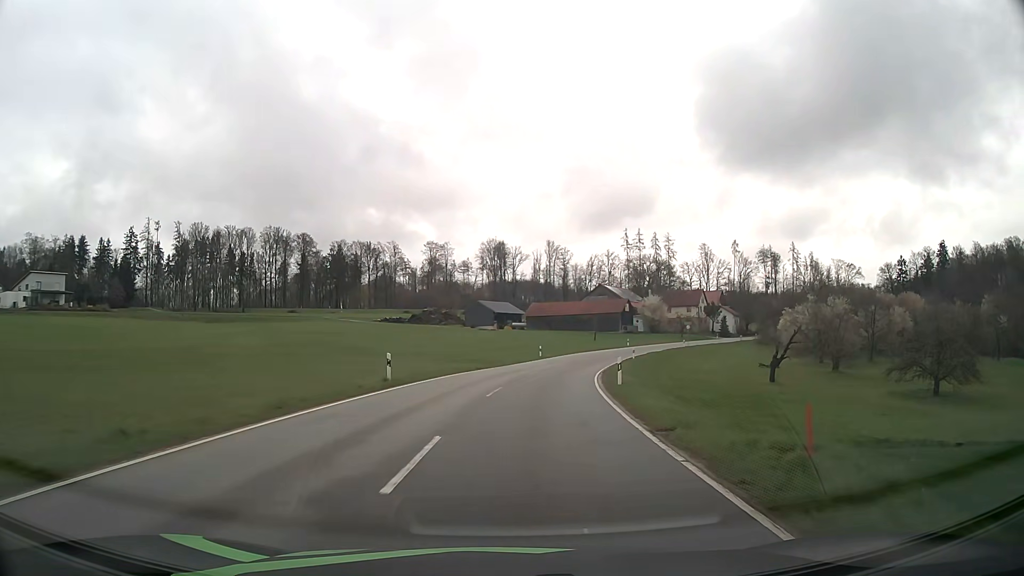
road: tertiary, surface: asphalt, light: Day
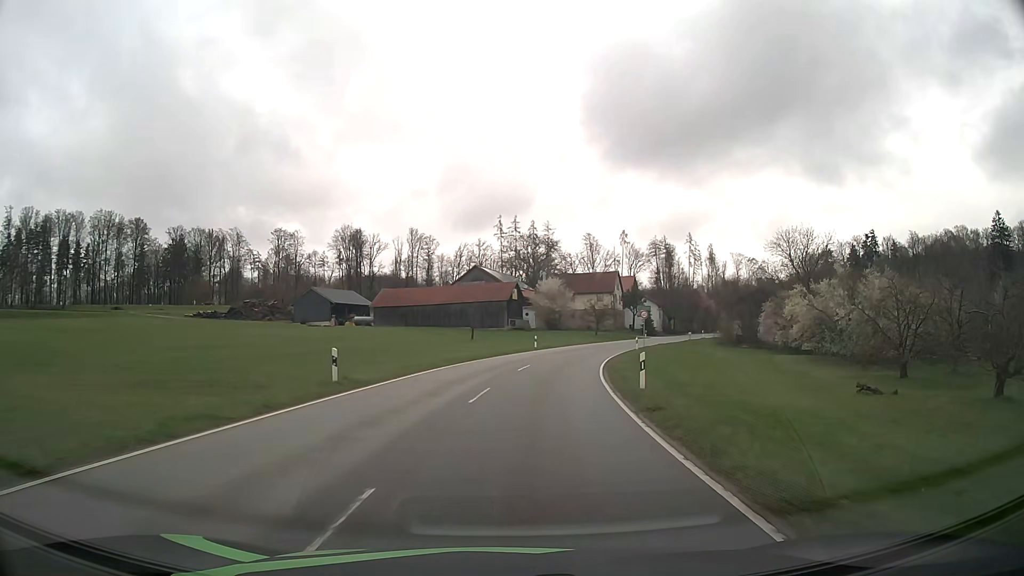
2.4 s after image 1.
(+3.5, +40.0) m; +11°
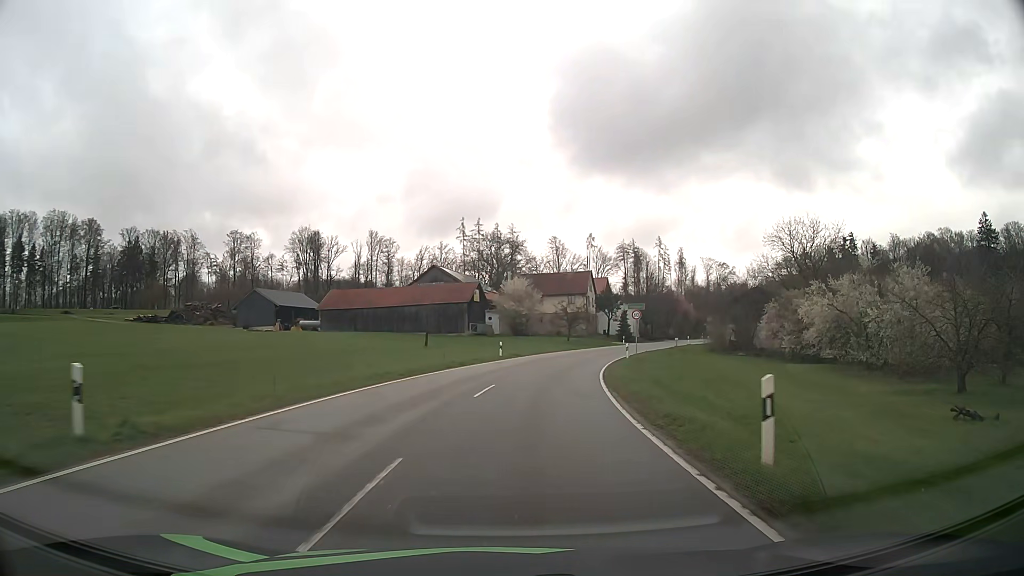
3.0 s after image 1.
(+0.3, +10.3) m; +3°
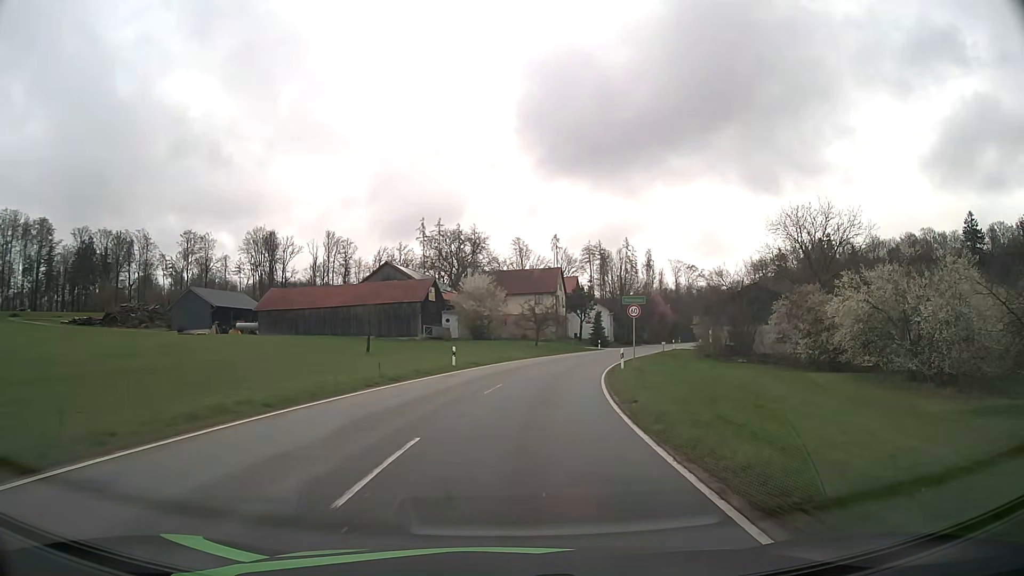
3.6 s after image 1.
(+0.3, +10.3) m; +3°
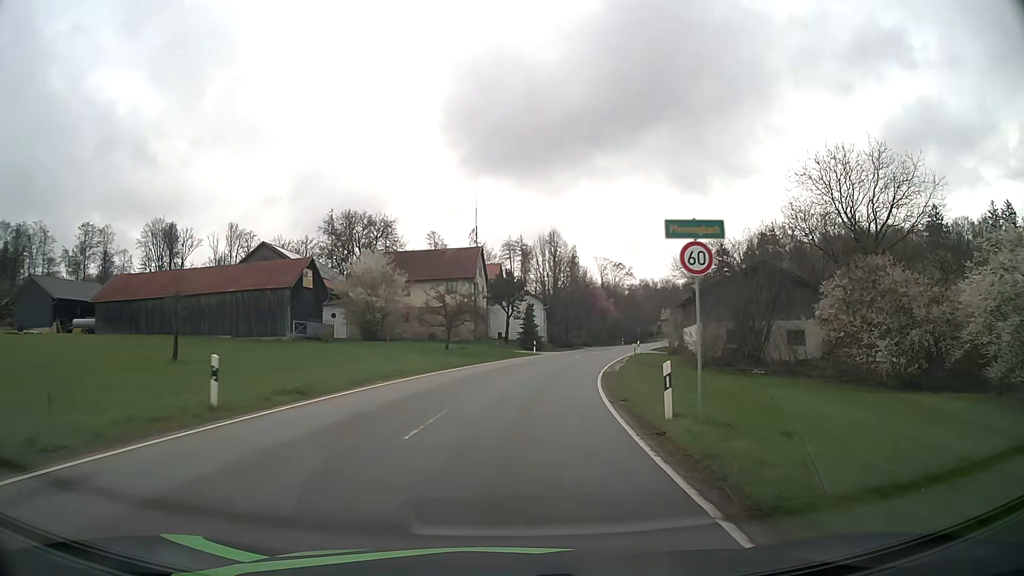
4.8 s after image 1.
(+1.2, +20.2) m; +7°
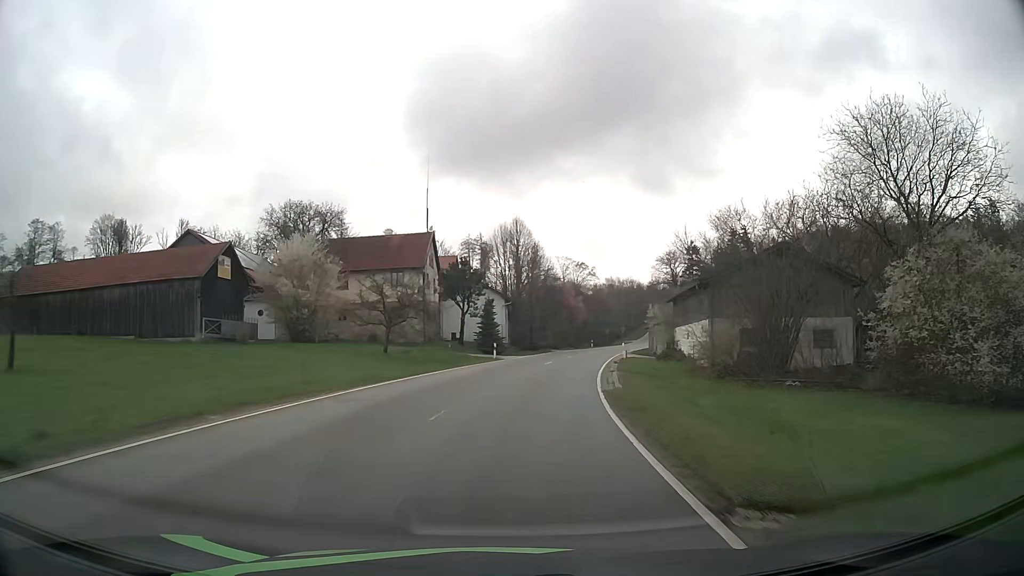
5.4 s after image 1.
(+0.3, +9.9) m; +4°
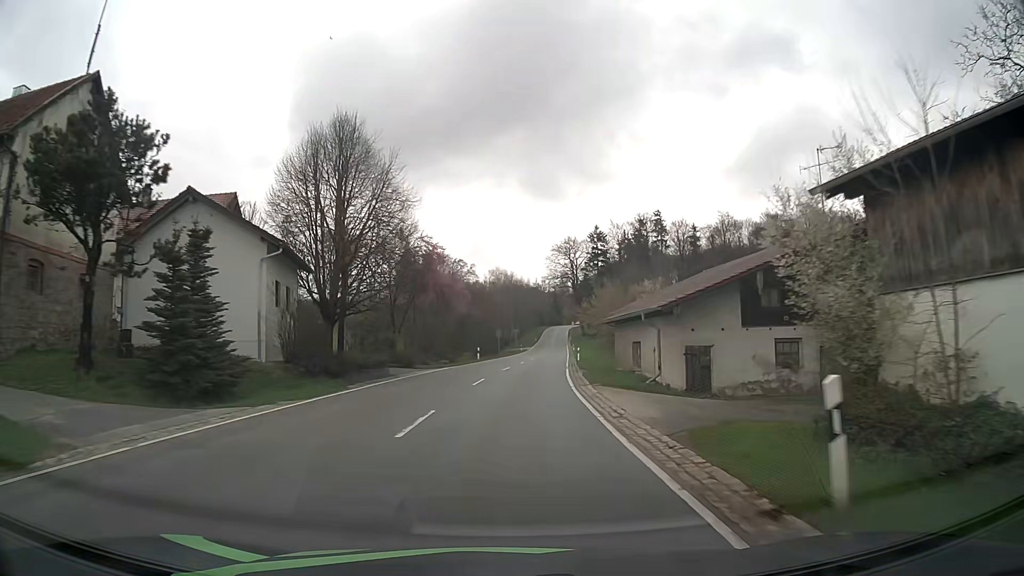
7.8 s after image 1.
(+3.8, +37.3) m; +10°
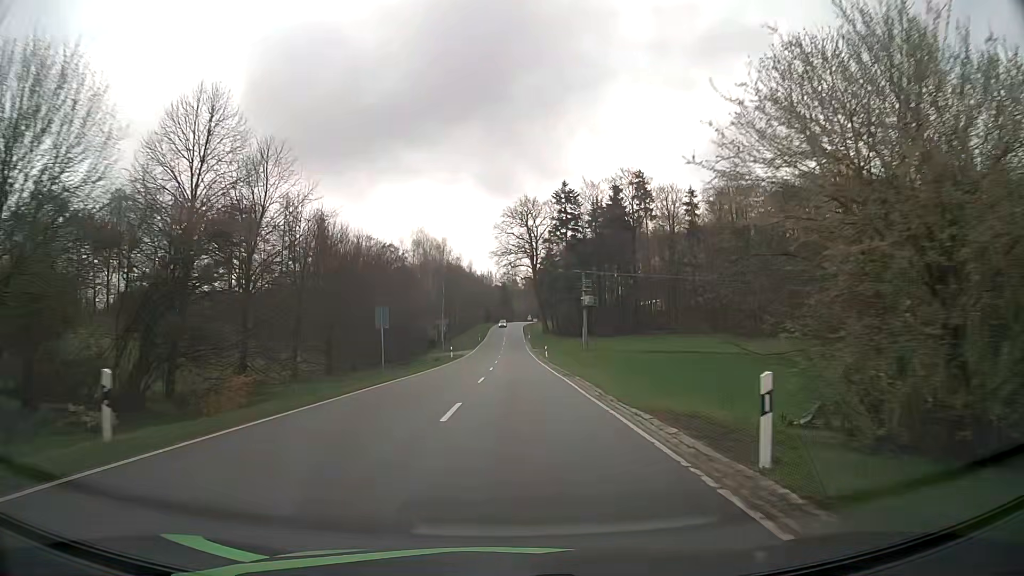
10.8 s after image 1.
(+2.3, +46.2) m; +5°
(0, +10) (0, +20) (0, +30) (+1, +40) (+1, +50) (+1, +60) (+1, +70) (+1, +80) (+1, +90) (+1, +100) m
